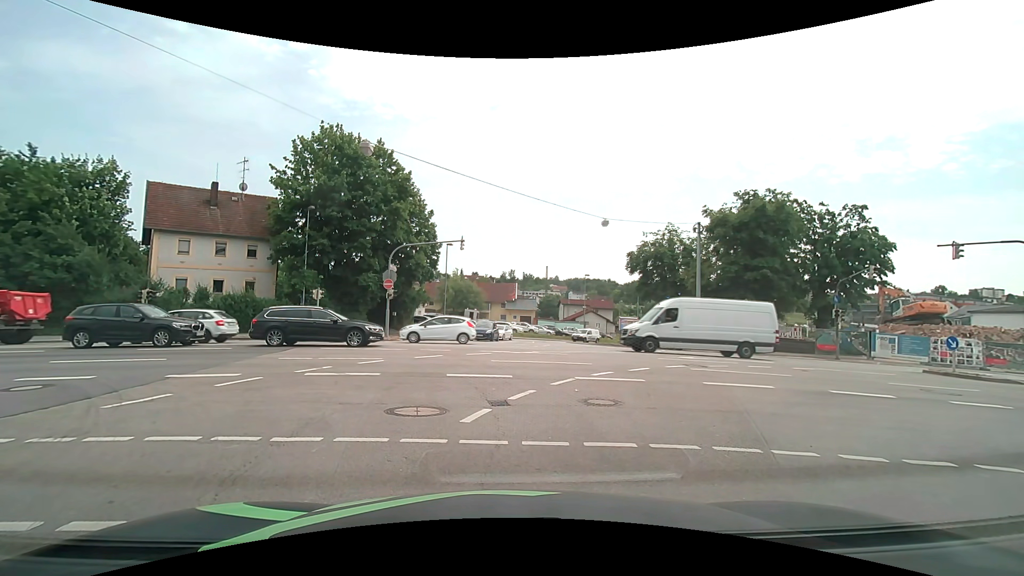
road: unclassified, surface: asphalt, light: Day
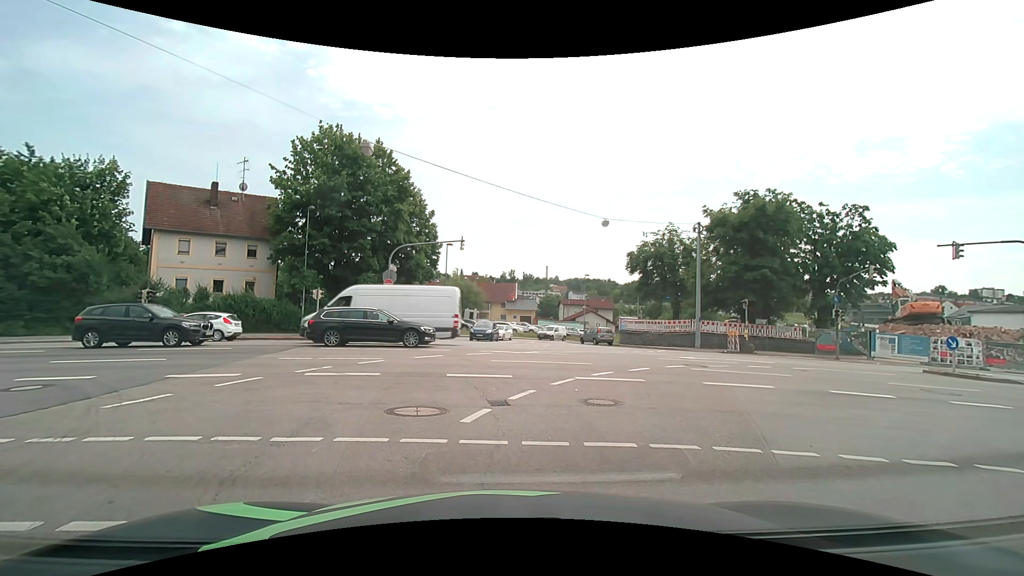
(0.0, 0.0) m; 0°
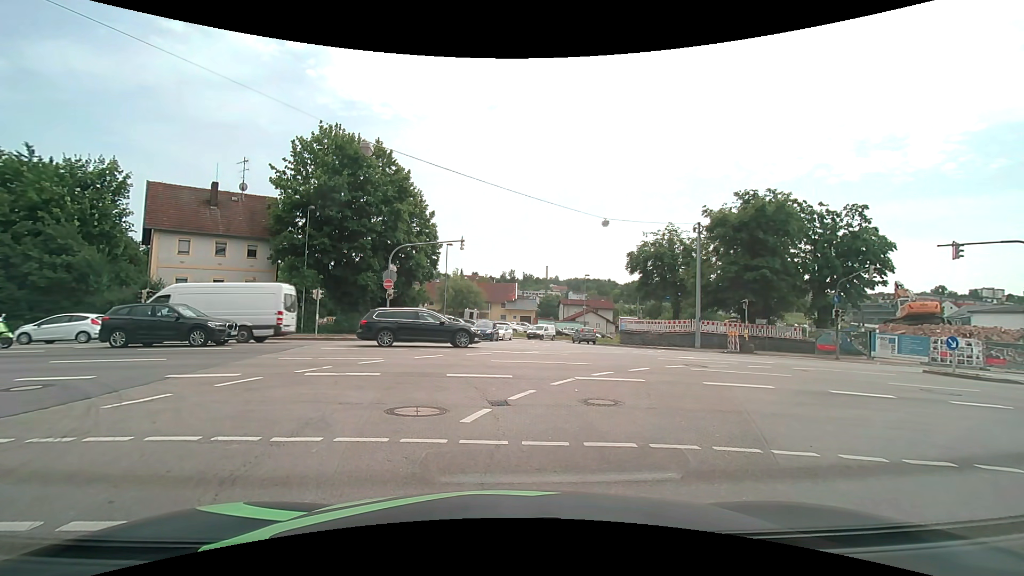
(0.0, 0.0) m; 0°
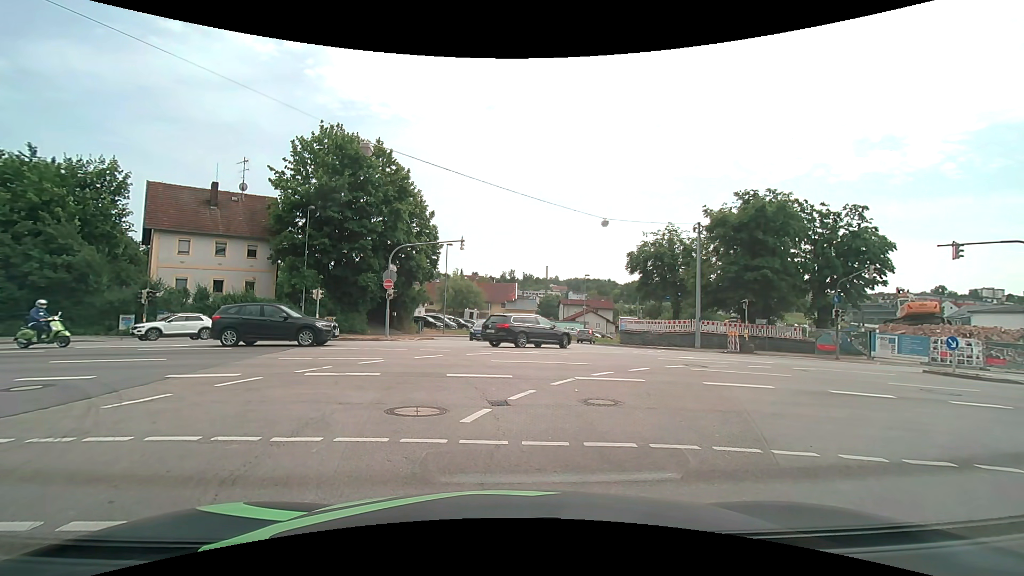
(0.0, 0.0) m; 0°
(-1, +10) (-3, +20) (-11, +26) (-21, +26) (-30, +24) (-40, +22) (-50, +20) (-60, +18) (-69, +15) (-79, +13) m
